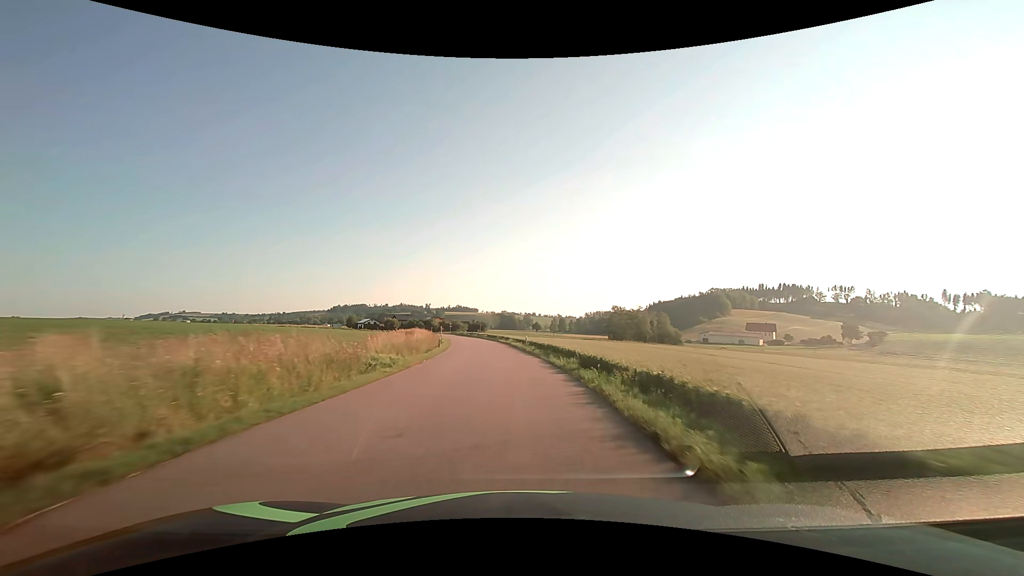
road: tertiary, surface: asphalt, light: Day
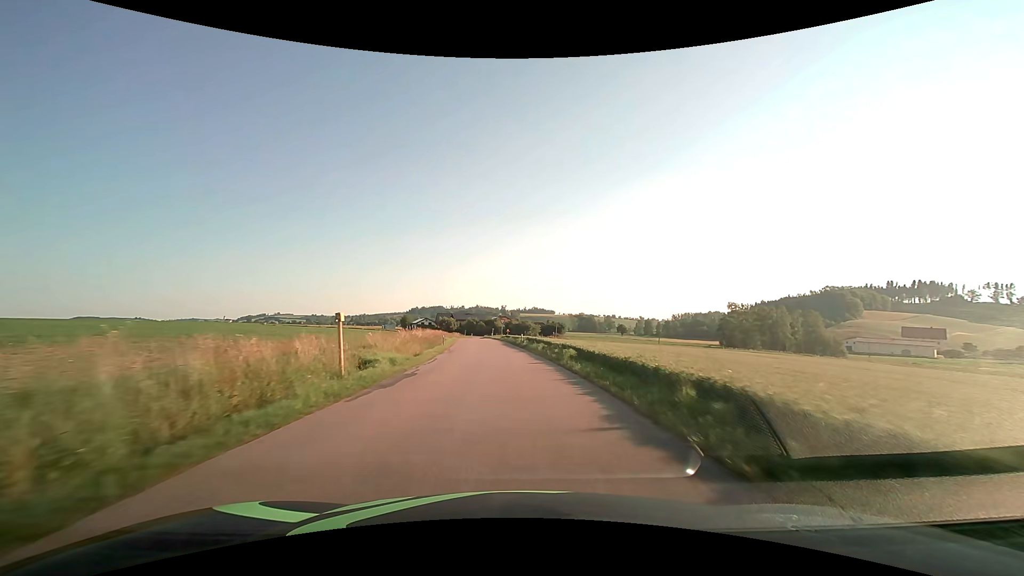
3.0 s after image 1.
(-3.6, +54.7) m; -9°
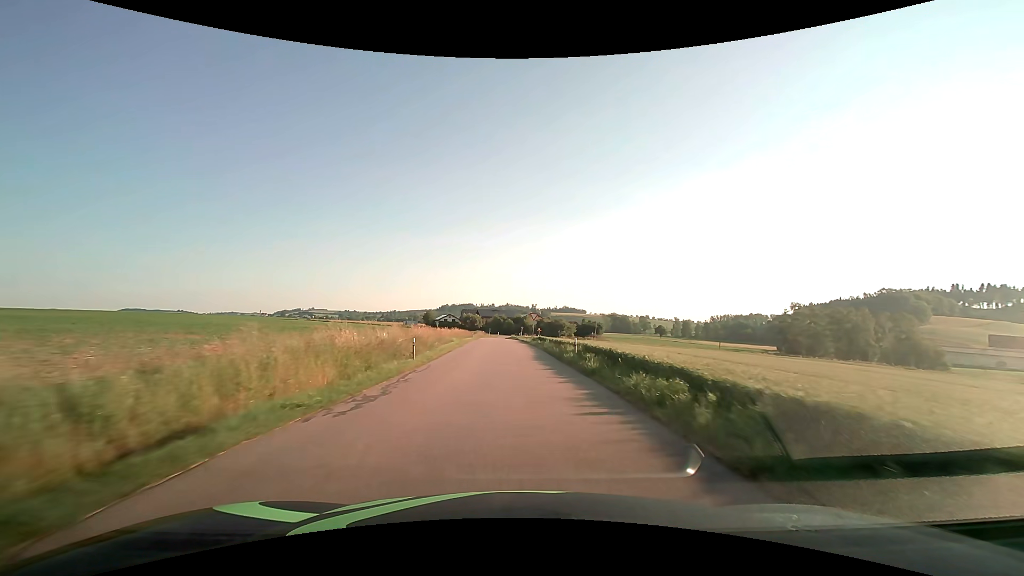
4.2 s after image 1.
(-0.8, +21.7) m; -4°
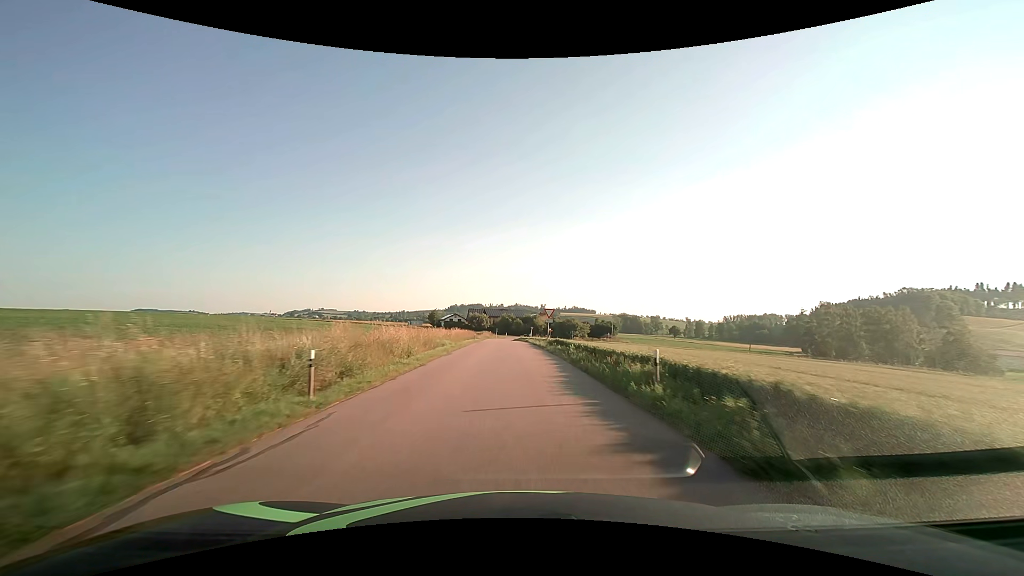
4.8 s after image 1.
(-0.1, +10.8) m; -1°
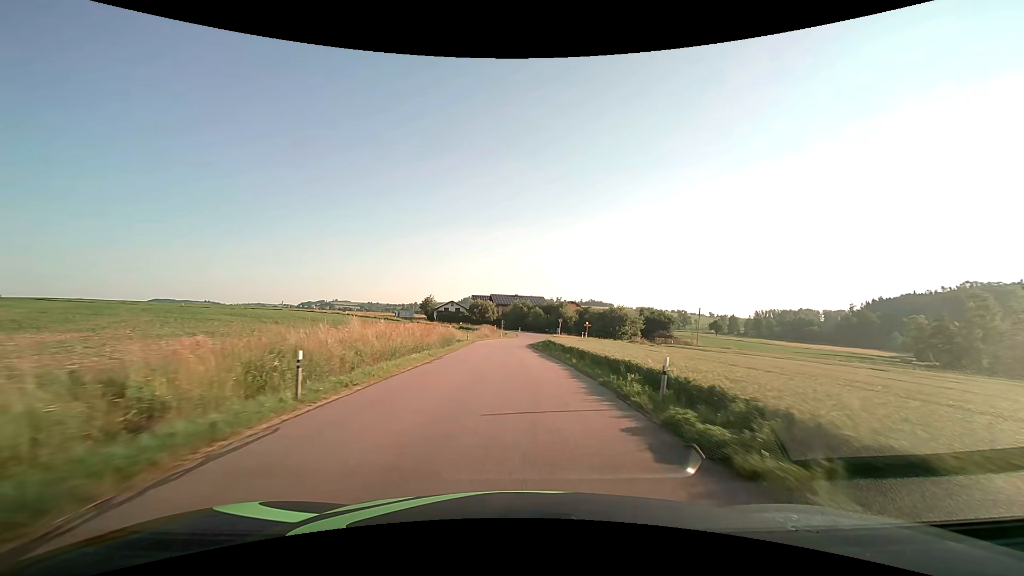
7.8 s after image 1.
(-0.8, +50.9) m; -2°
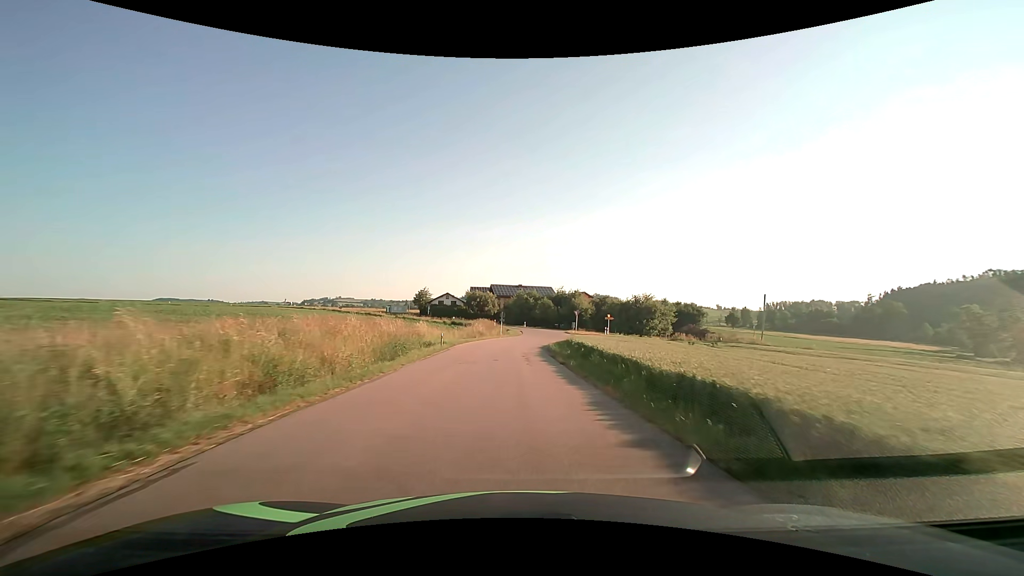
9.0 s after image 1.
(-0.1, +18.3) m; 0°
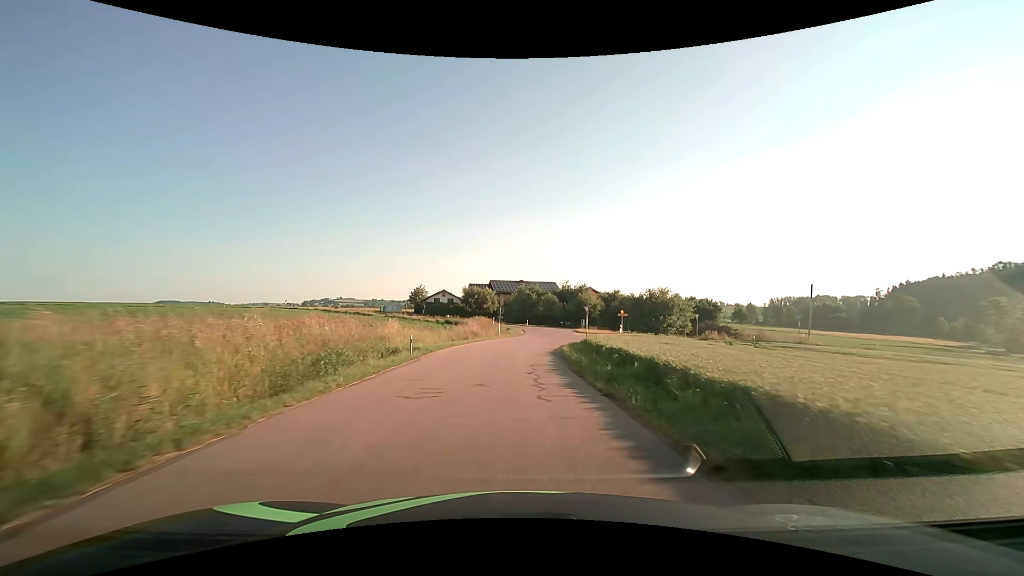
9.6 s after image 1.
(0.0, +8.6) m; 0°
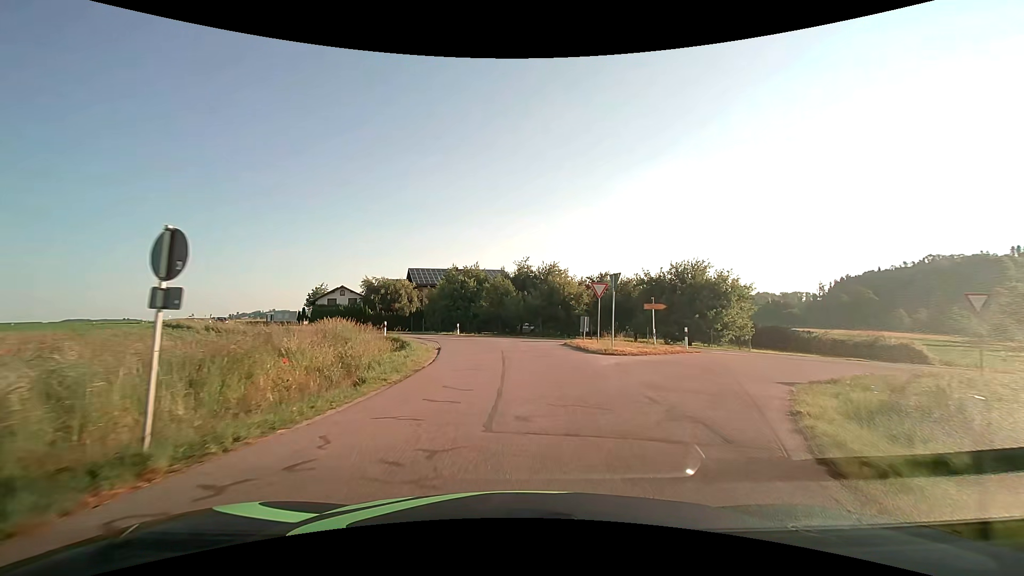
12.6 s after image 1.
(+1.5, +35.8) m; +6°
(0, +10) (0, +20) (-1, +30) (-6, +38) (-13, +45) (-20, +52) (-27, +59) (-34, +66) (-41, +74) (-47, +82) m
